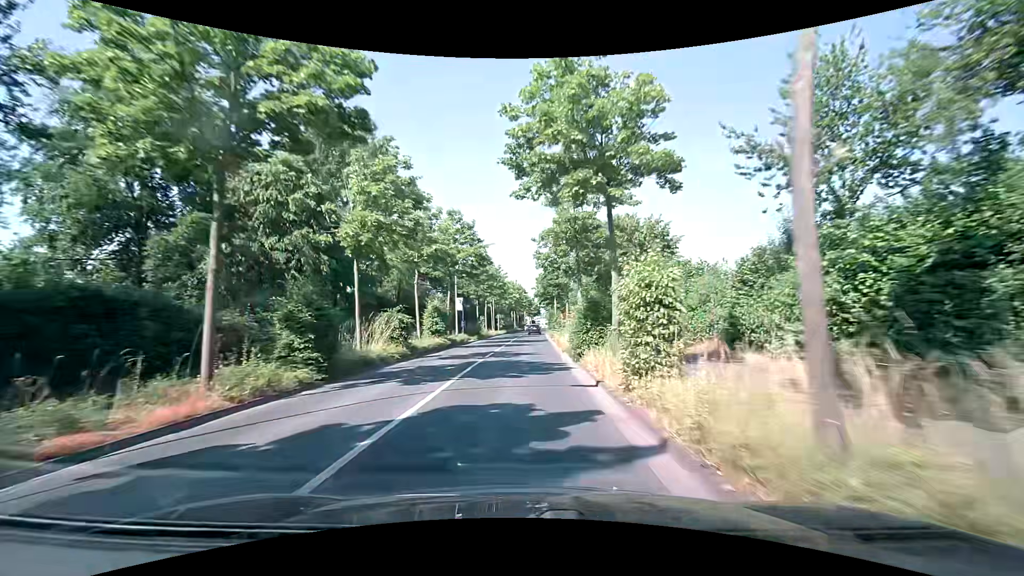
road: tertiary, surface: asphalt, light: Day
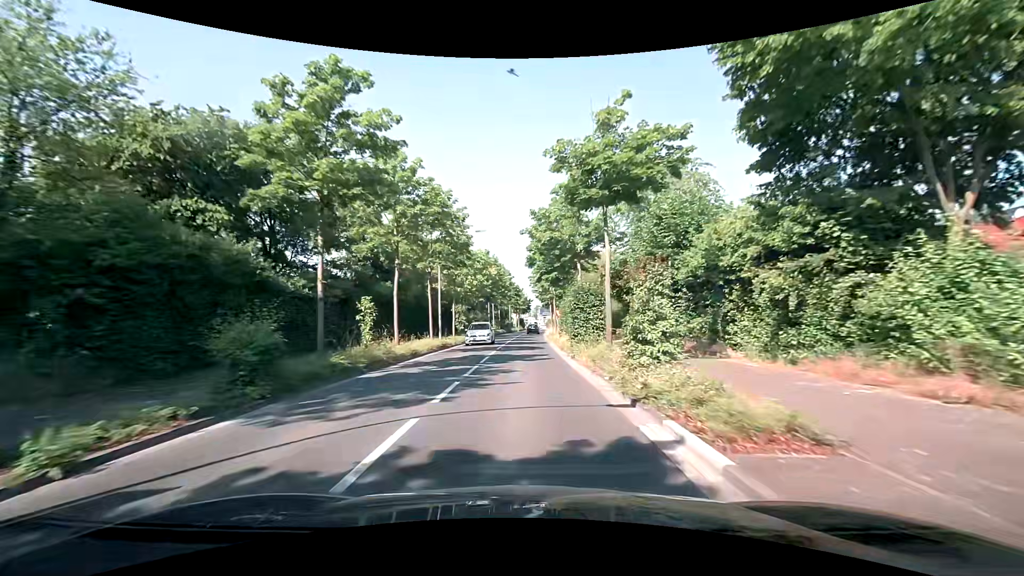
(-0.3, +38.5) m; 0°
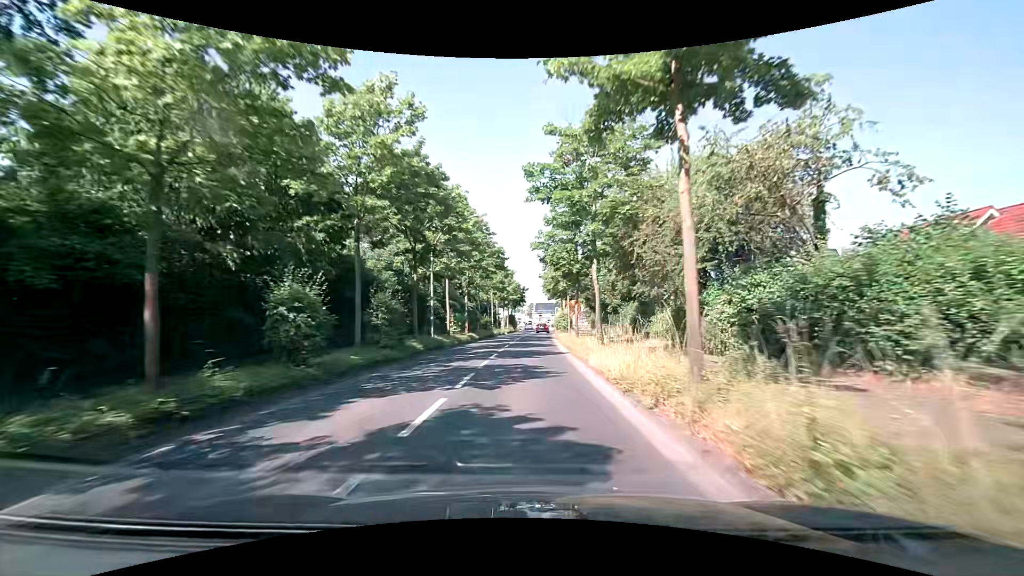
(+0.3, +38.2) m; +1°
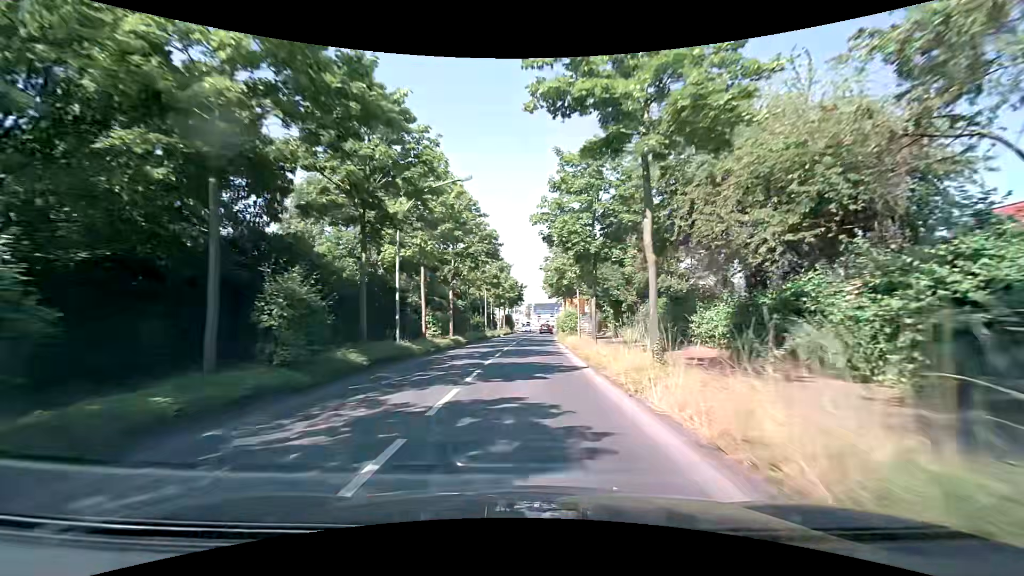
(+0.1, +7.6) m; 0°
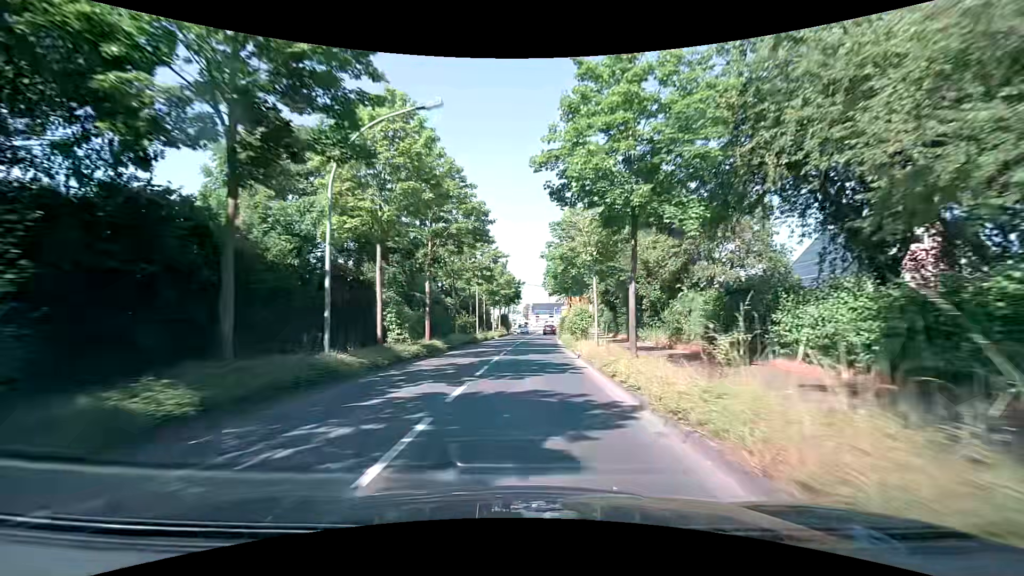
(0.0, +7.6) m; 0°
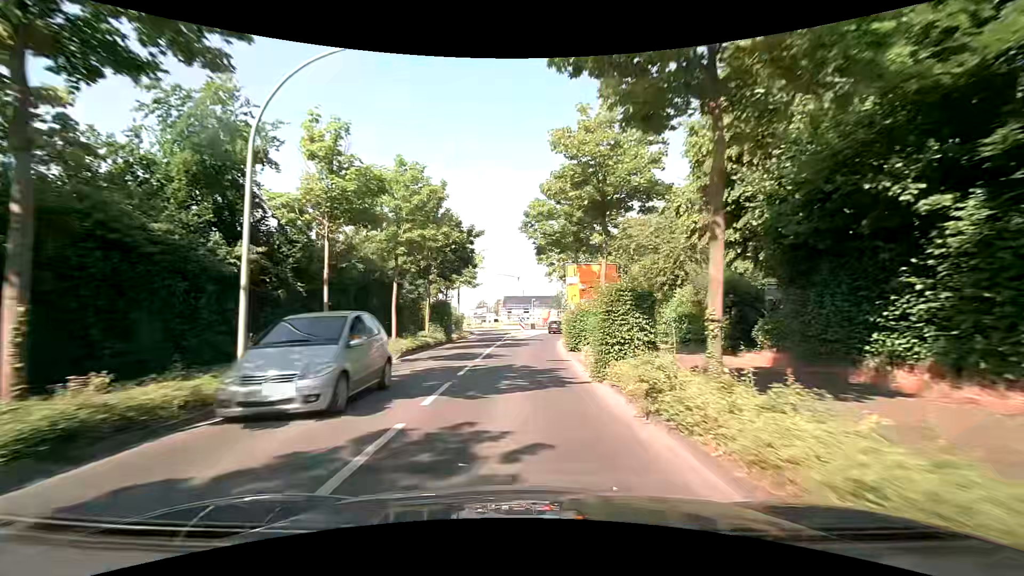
(+1.1, +36.1) m; +4°
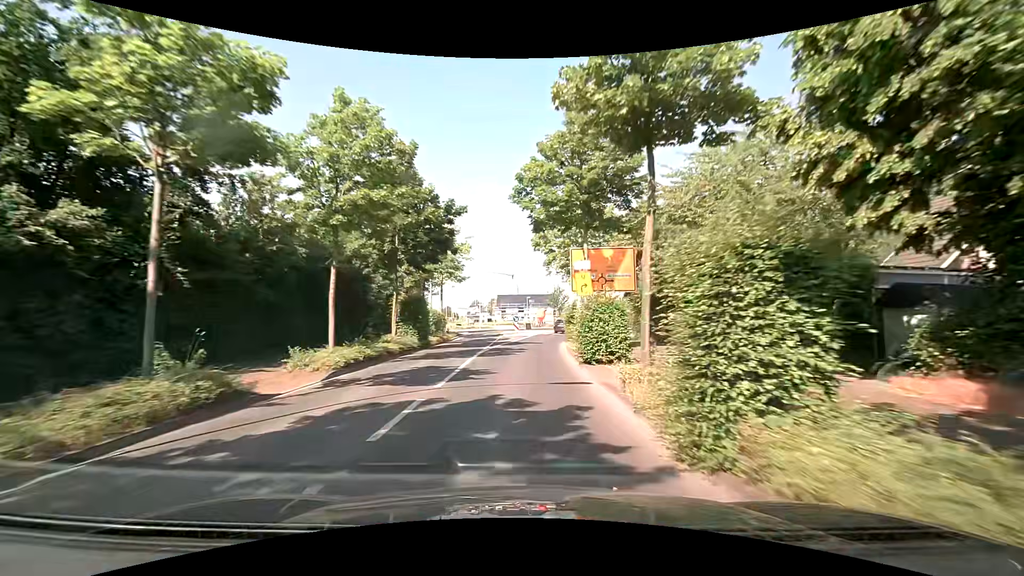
(0.0, +6.7) m; -1°
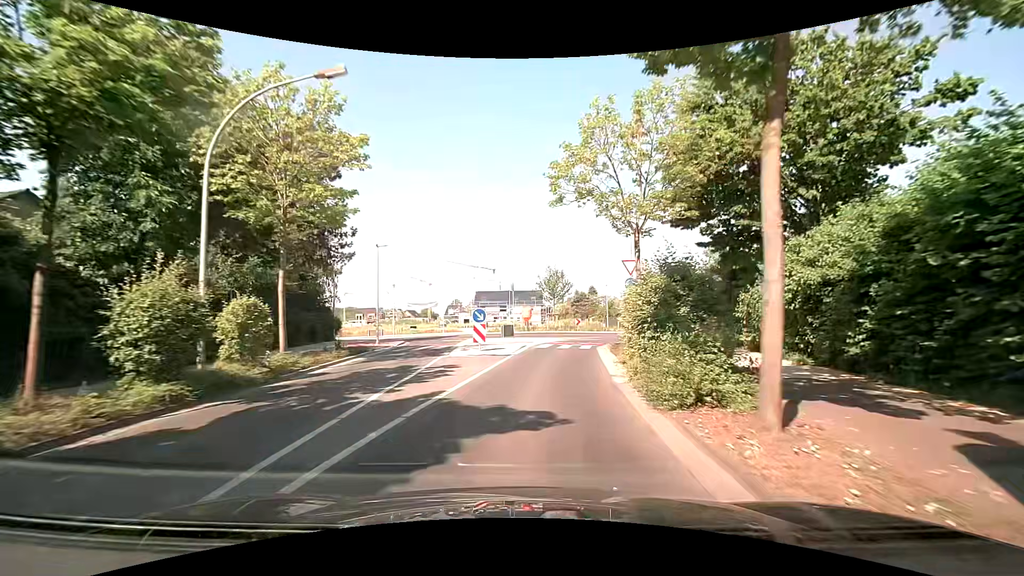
(+0.8, +24.6) m; +2°
(0, +10) (+1, +20) (+3, +30) (+9, +38) (+17, +43) (+27, +44) (+37, +43) (+47, +41) (+57, +40) (+67, +39) m
